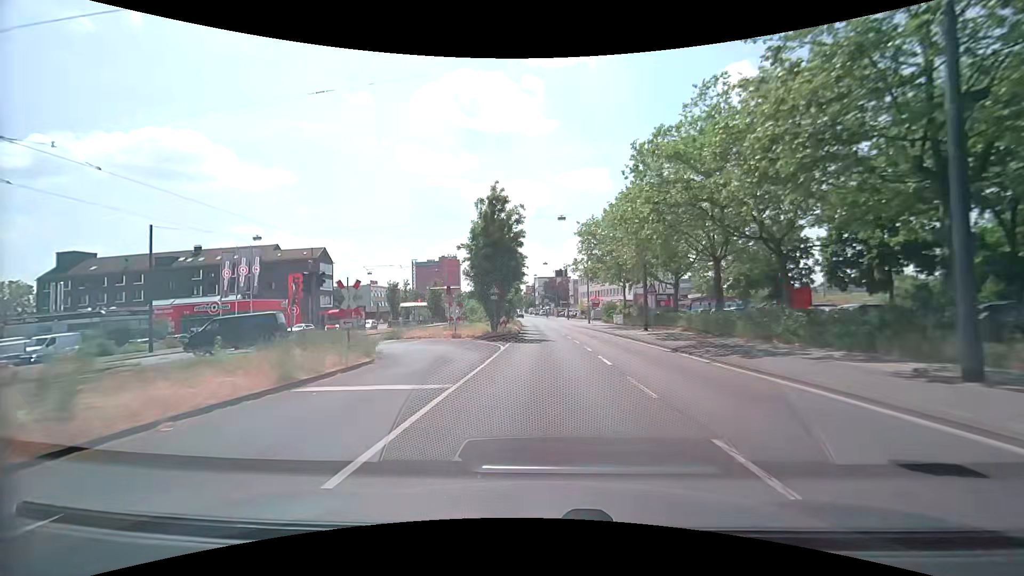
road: primary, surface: asphalt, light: Day
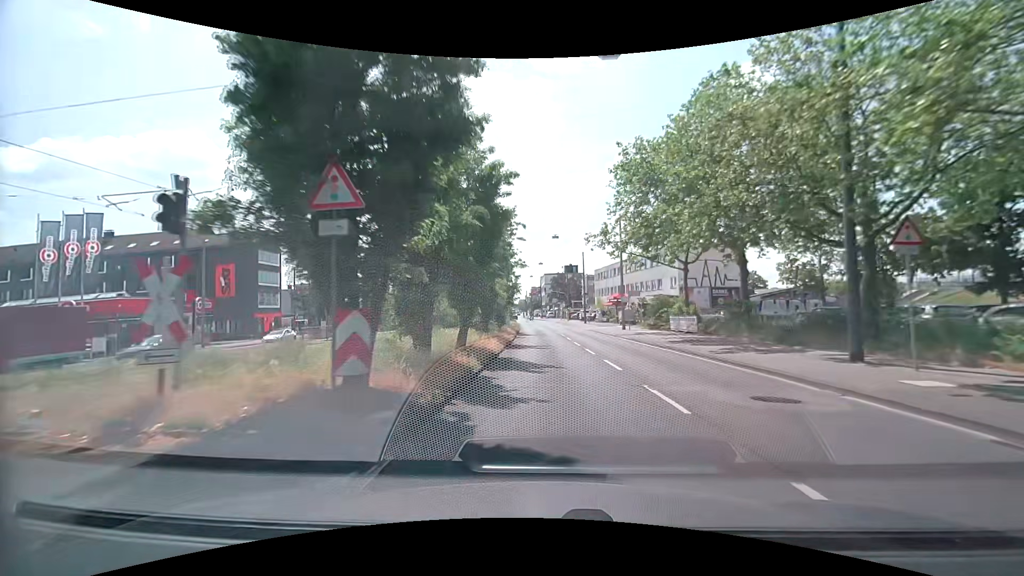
(-0.2, +25.4) m; -1°
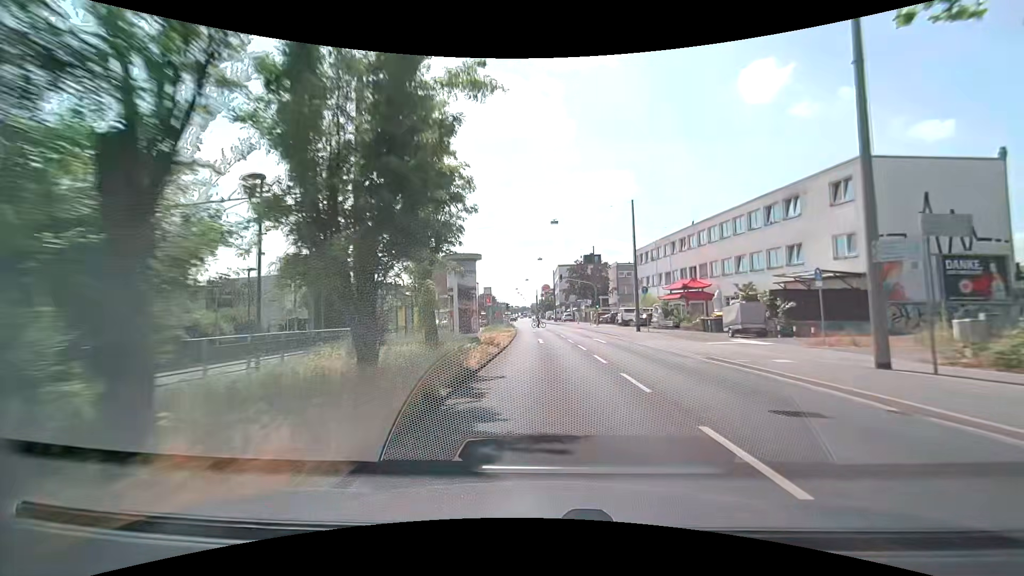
(0.0, +33.9) m; -1°
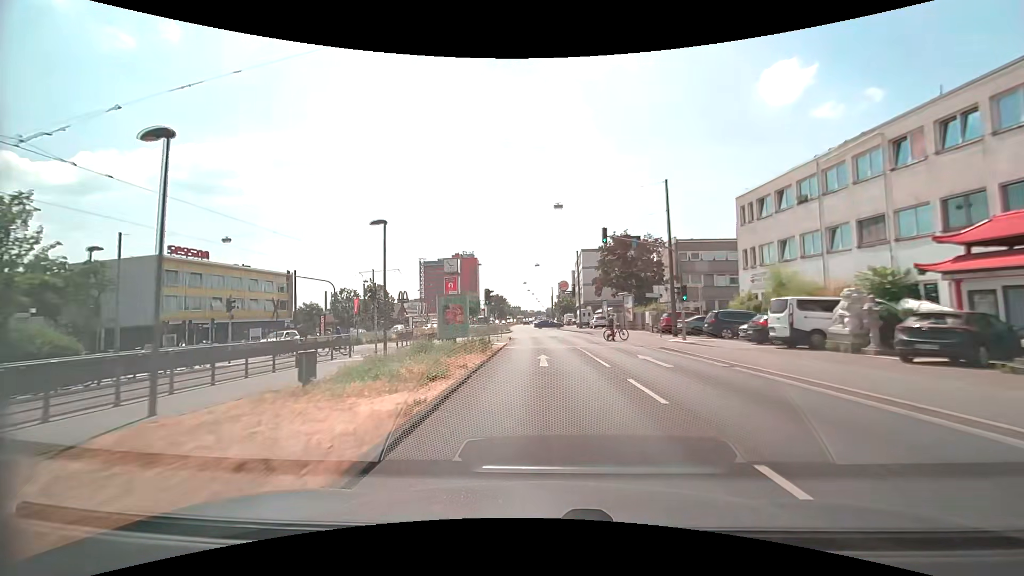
(-0.3, +33.8) m; -2°
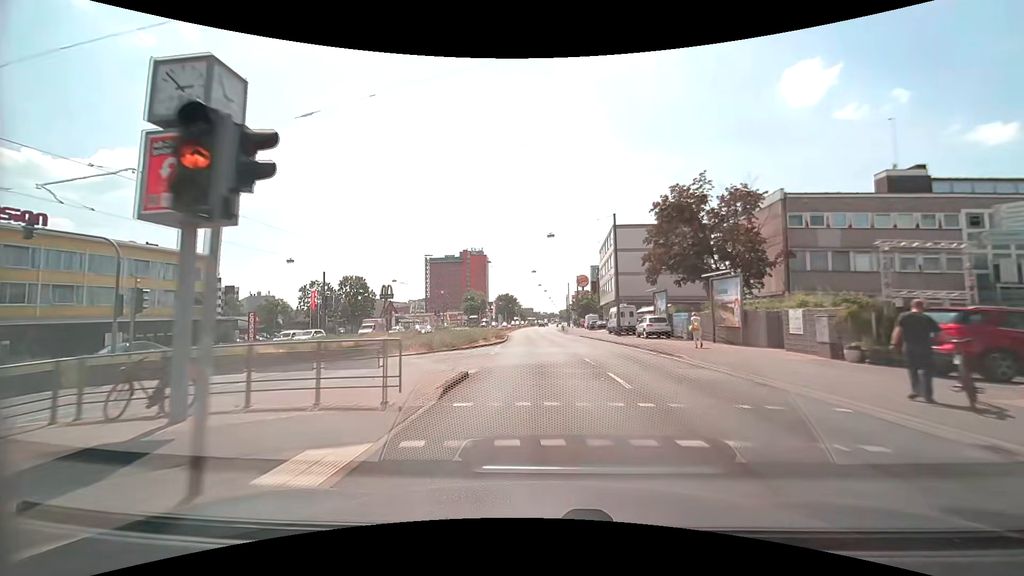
(-0.2, +25.0) m; -1°
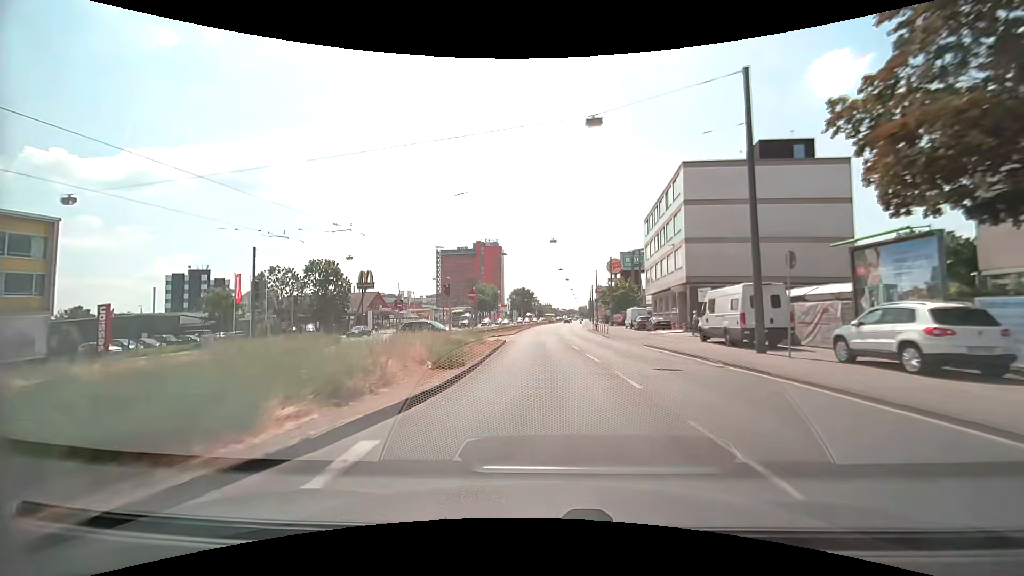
(-0.5, +24.6) m; -2°
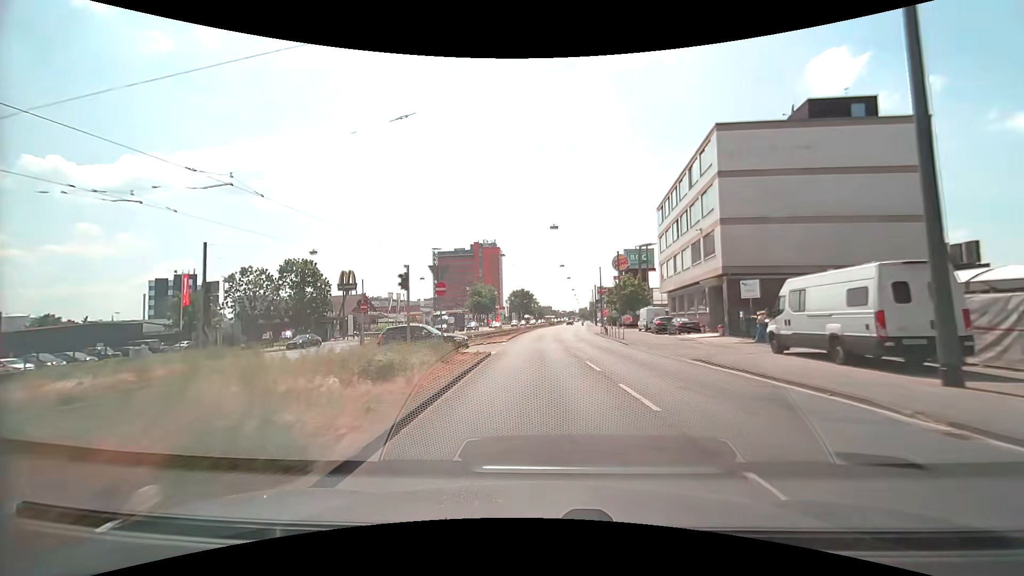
(0.0, +8.1) m; 0°
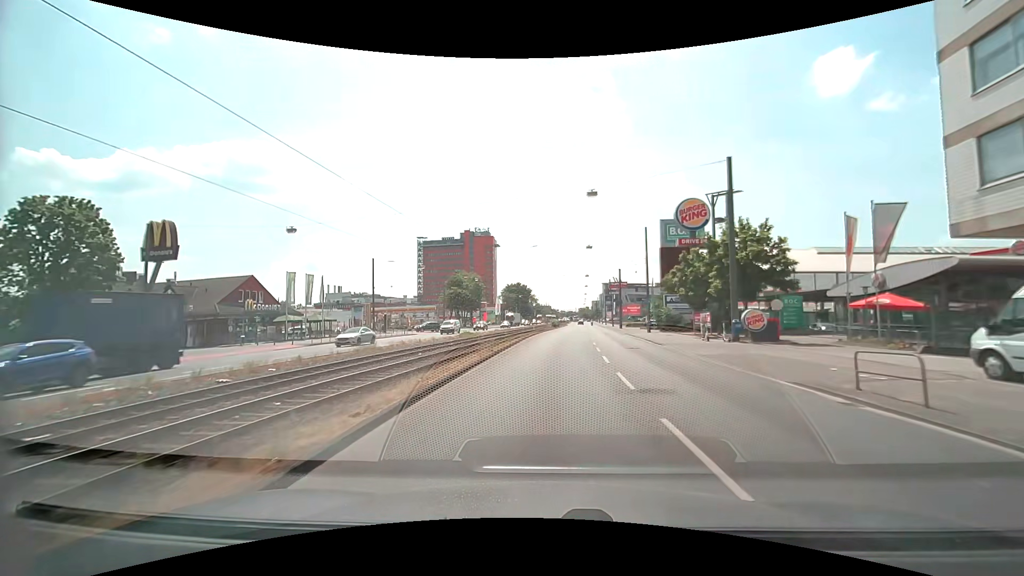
(-0.6, +39.8) m; 0°
(0, +10) (+1, +20) (+1, +30) (+2, +40) (+3, +50) (+4, +60) (+4, +70) (+5, +80) (+6, +90) (+7, +100) m
